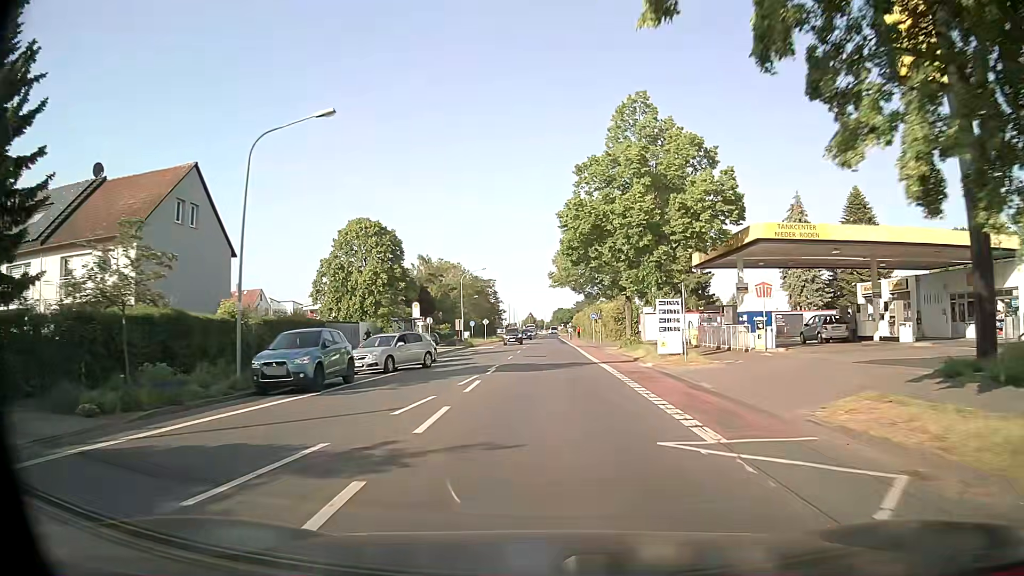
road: tertiary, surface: asphalt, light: Day
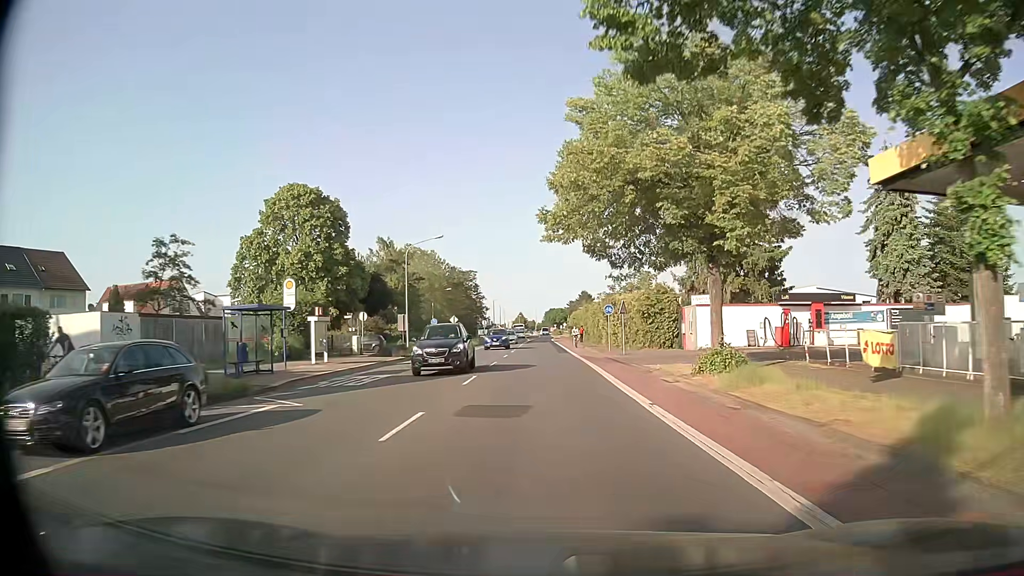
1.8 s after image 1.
(+0.2, +23.4) m; 0°
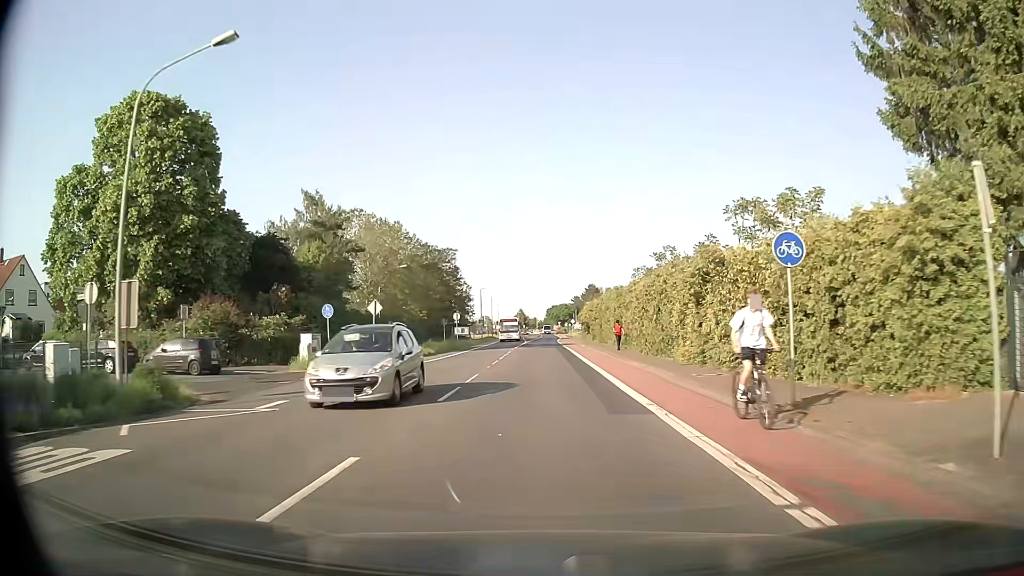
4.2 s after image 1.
(0.0, +31.2) m; 0°
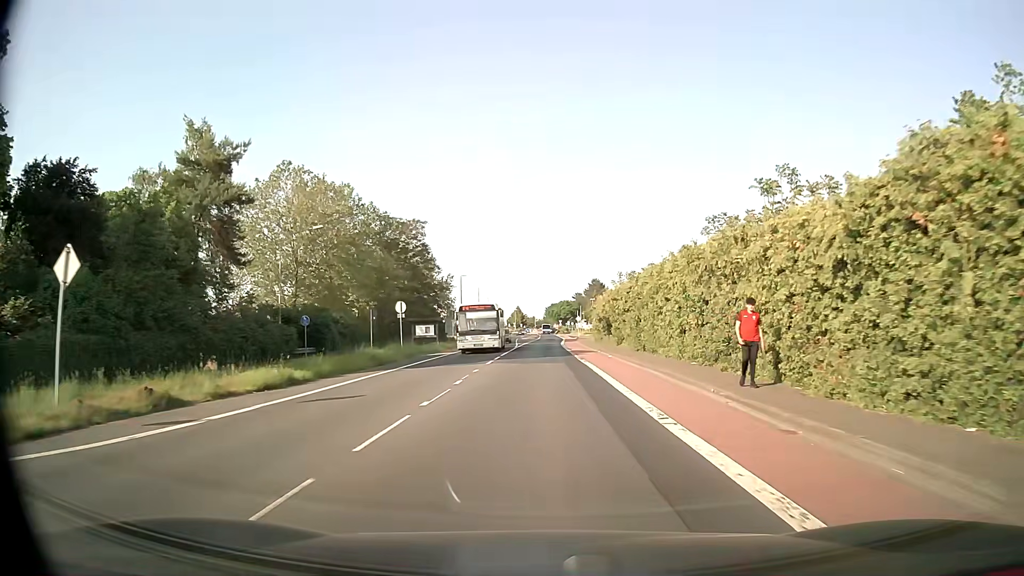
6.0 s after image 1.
(0.0, +23.5) m; 0°
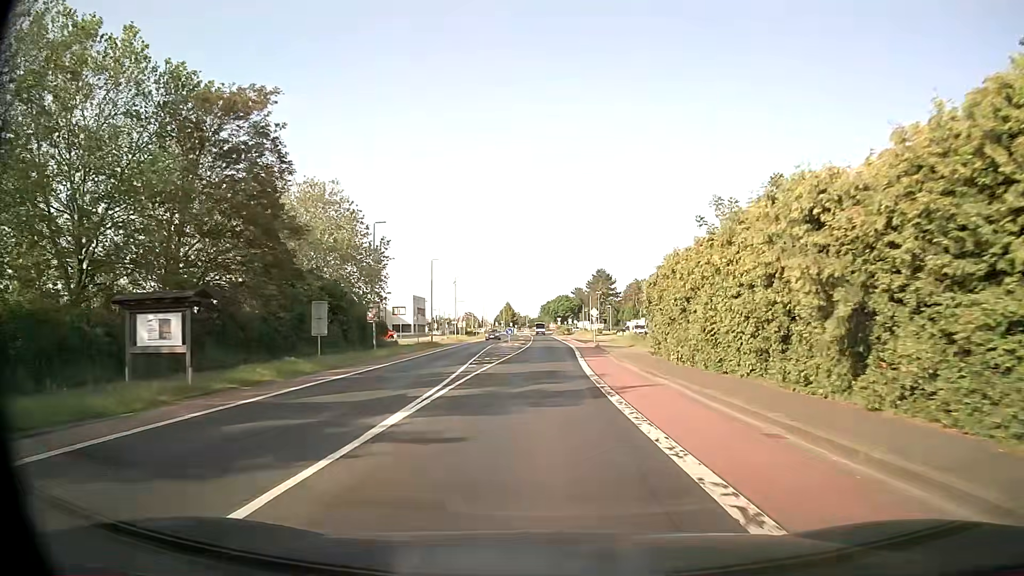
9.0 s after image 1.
(+0.1, +39.5) m; +1°
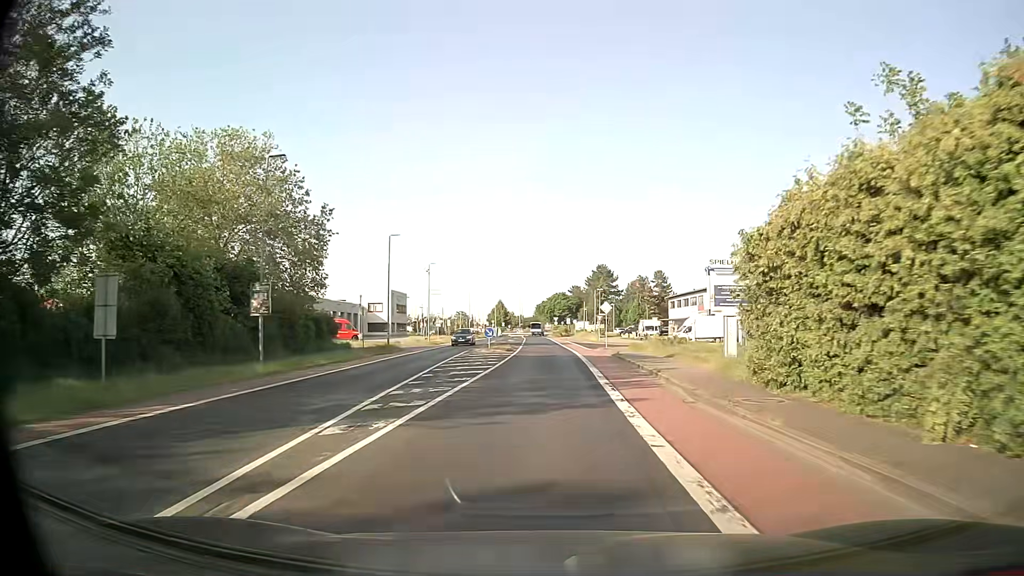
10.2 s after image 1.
(0.0, +15.9) m; 0°
